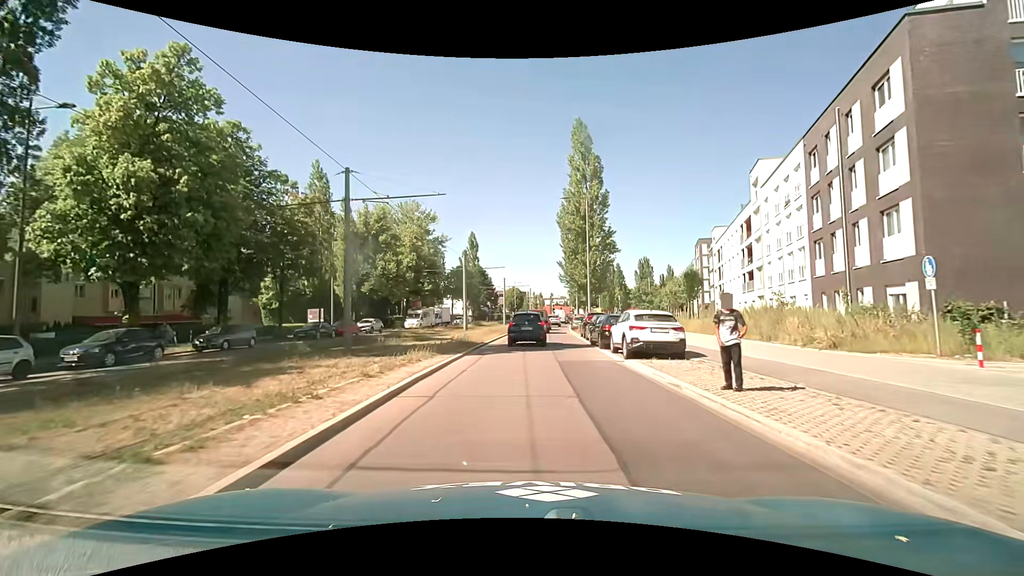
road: secondary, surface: asphalt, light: Day
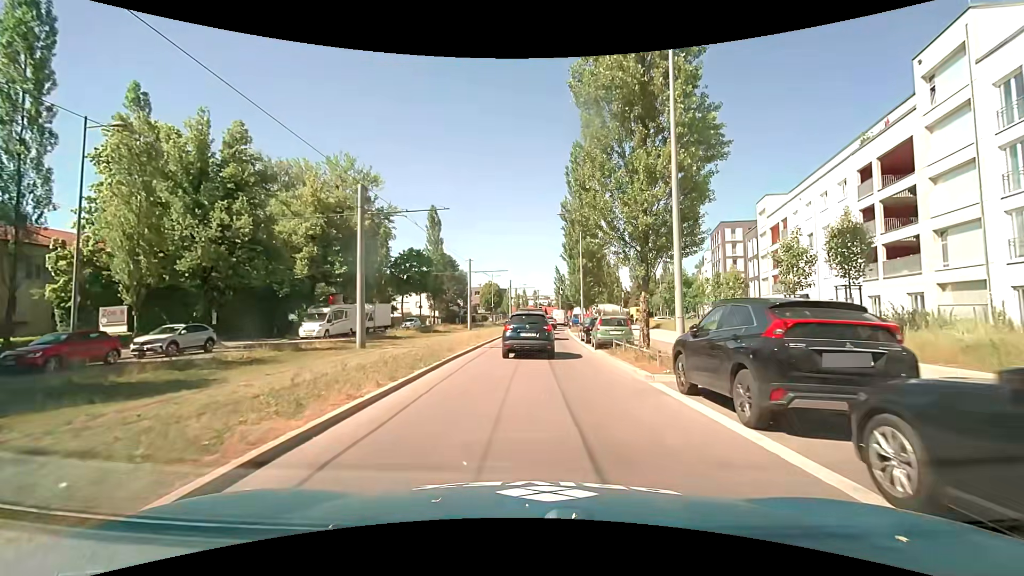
(+0.2, +24.9) m; +1°
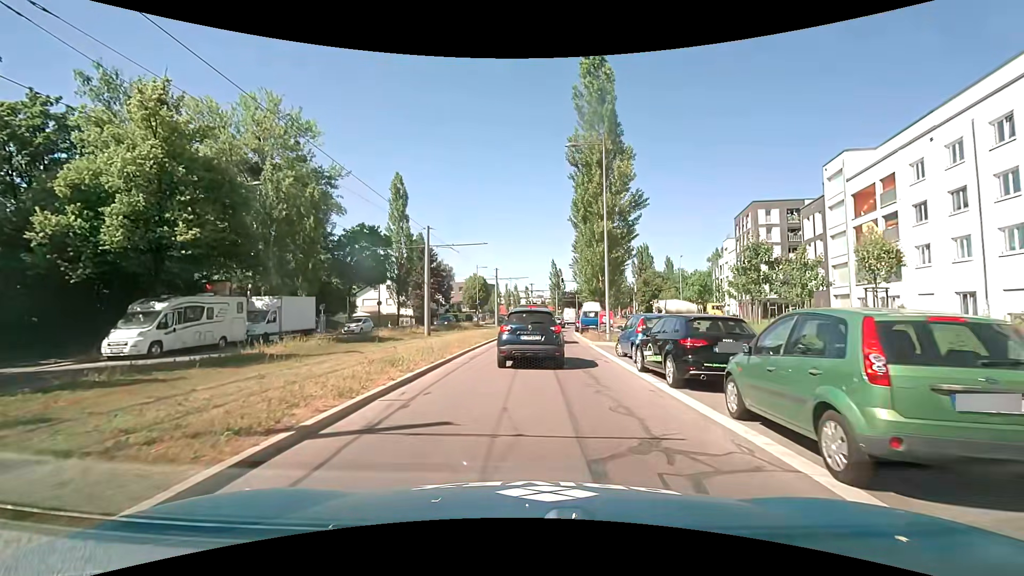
(+0.2, +17.0) m; +1°
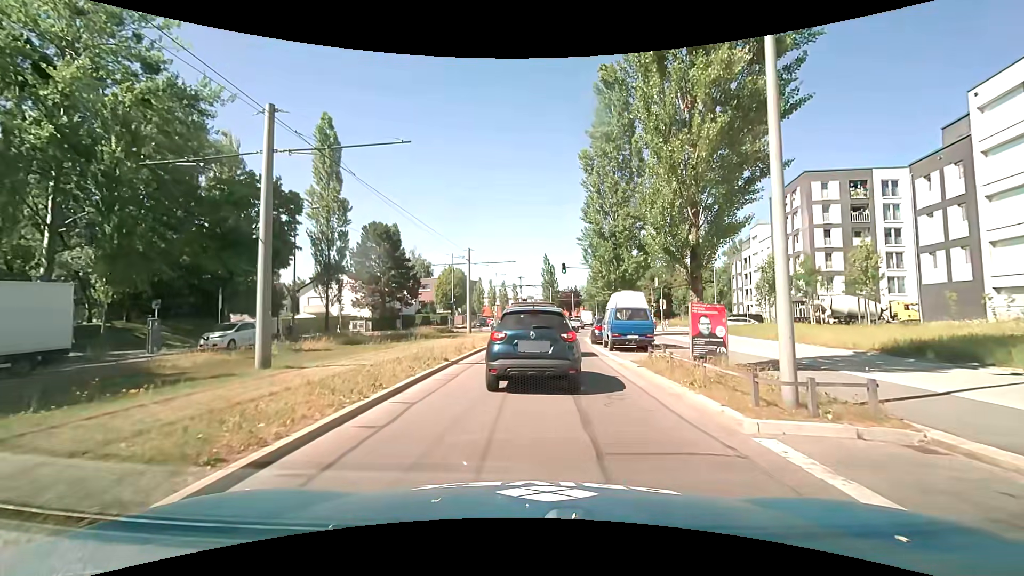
(+0.2, +18.2) m; +1°
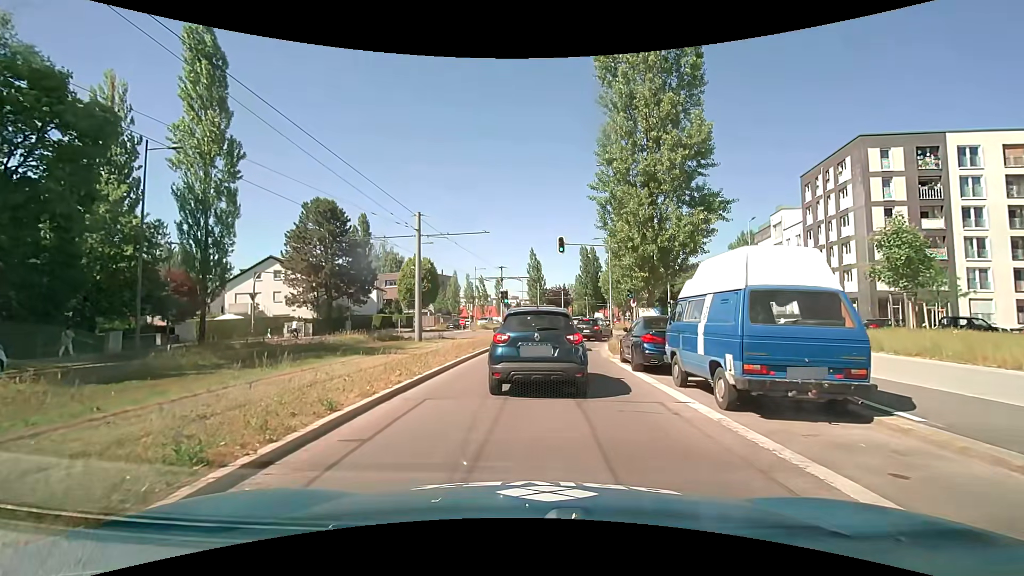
(+0.2, +13.5) m; +1°
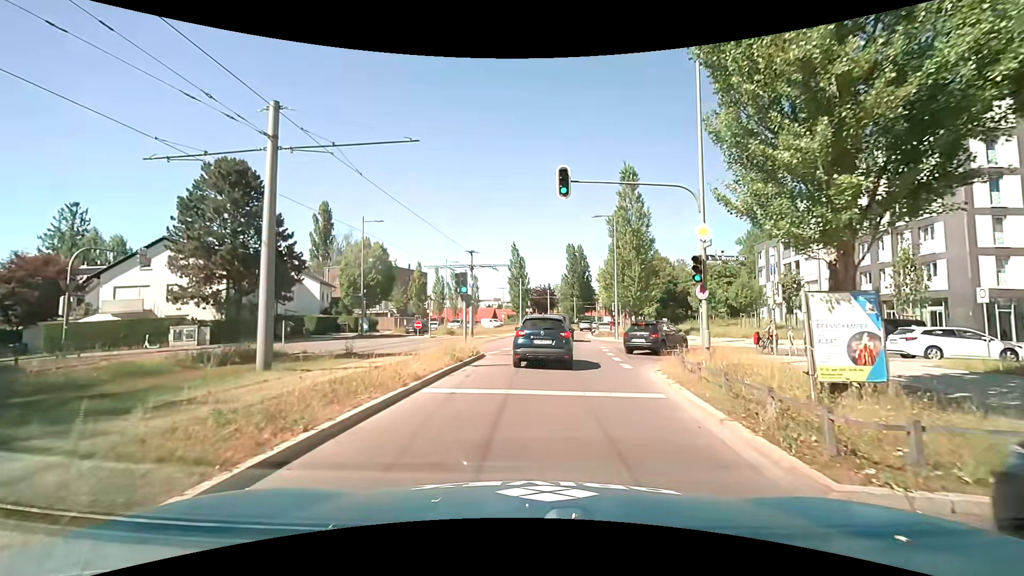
(+0.4, +14.2) m; +2°
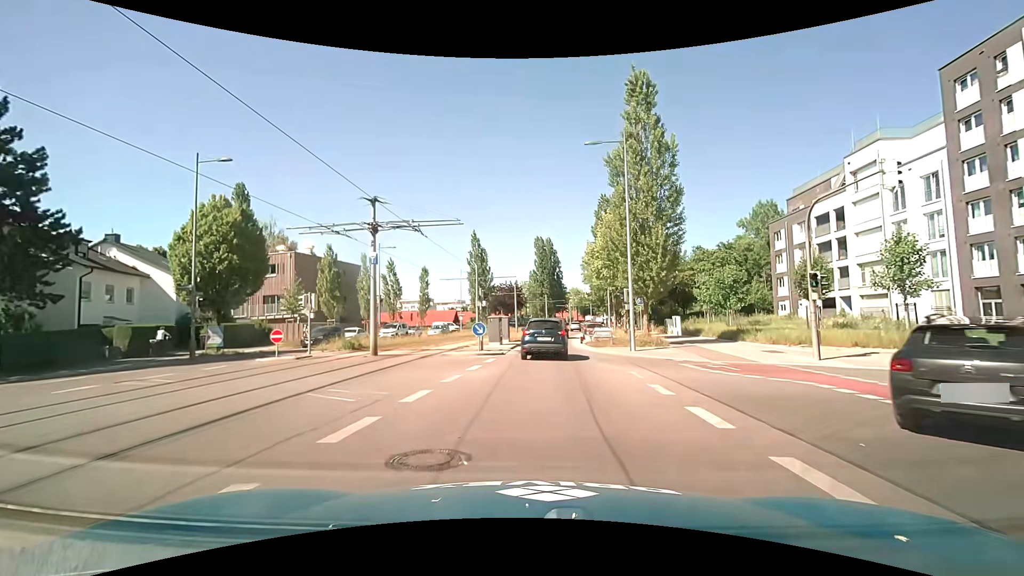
(+0.6, +18.5) m; +4°
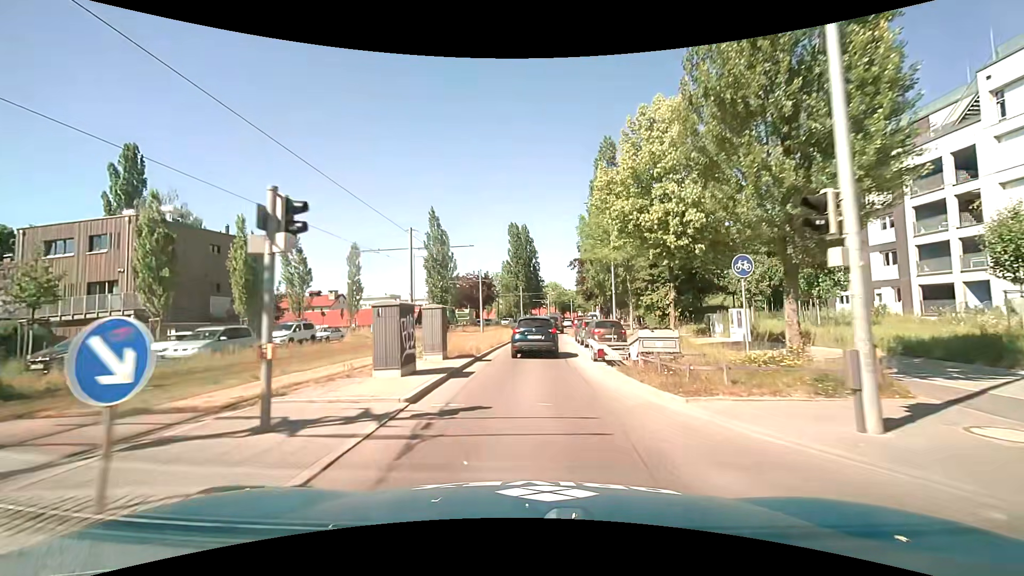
(+0.4, +18.5) m; +3°
(0, +10) (0, +20) (0, +30) (+1, +40) (+1, +50) (+2, +60) (+4, +70) (+5, +80) (+7, +90) (+8, +99) m
